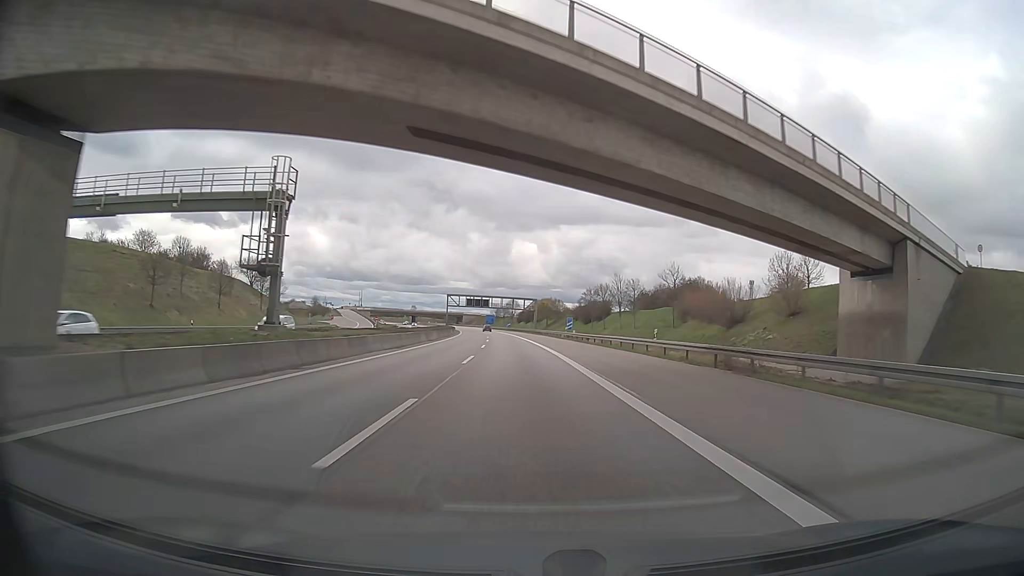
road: motorway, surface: asphalt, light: Day
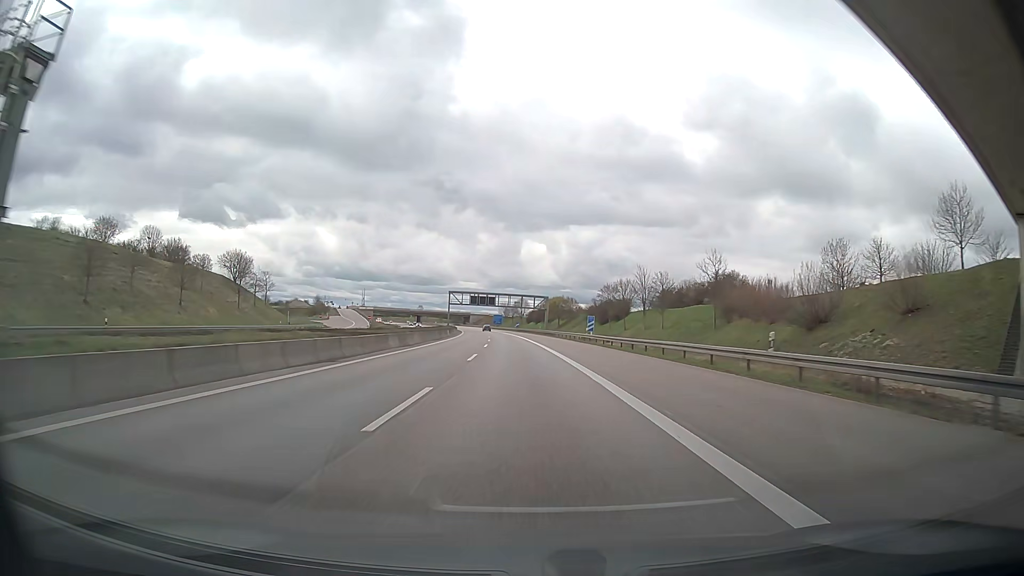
(0.0, +15.8) m; 0°
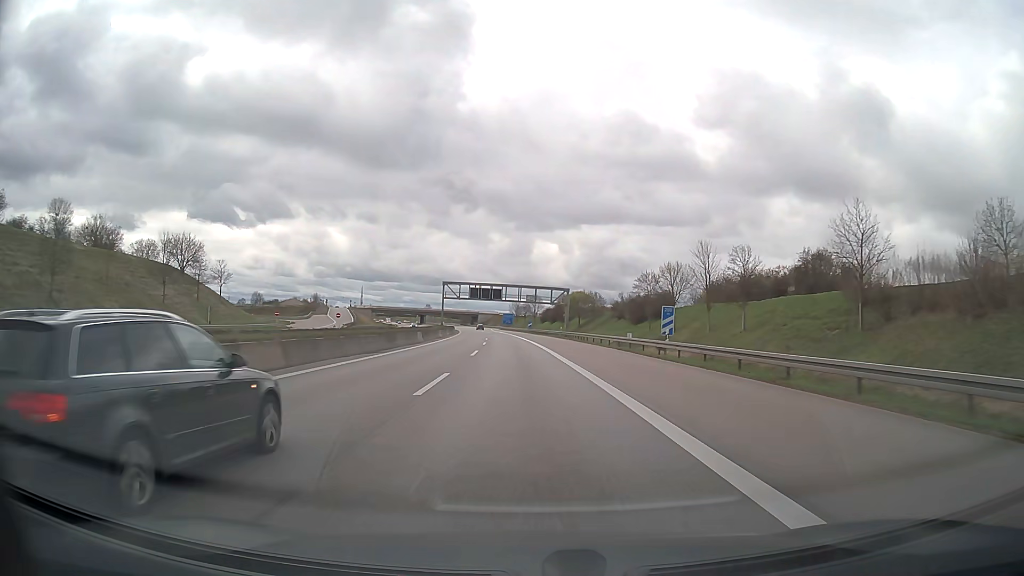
(-0.5, +31.7) m; -1°
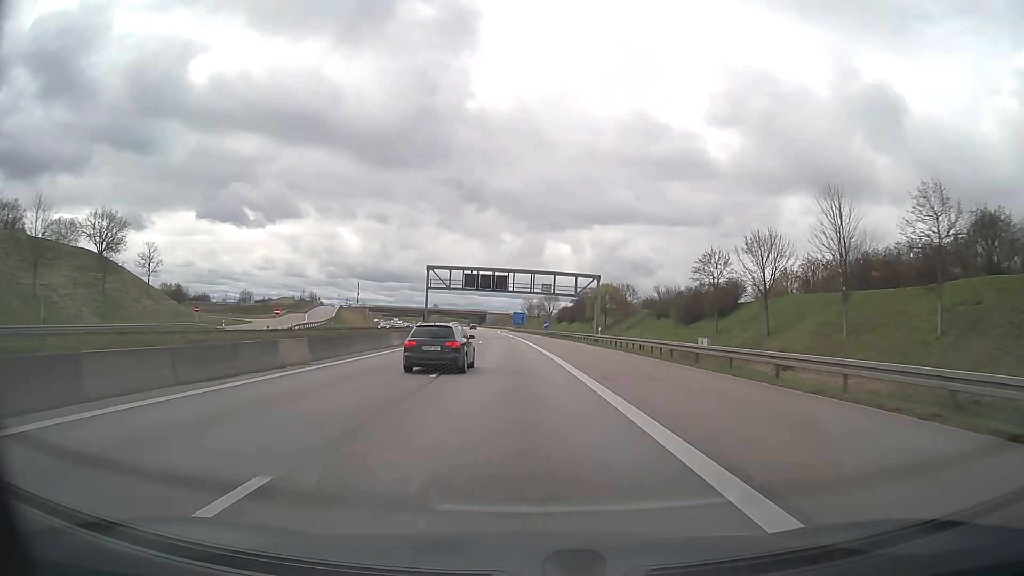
(-0.3, +31.7) m; -1°
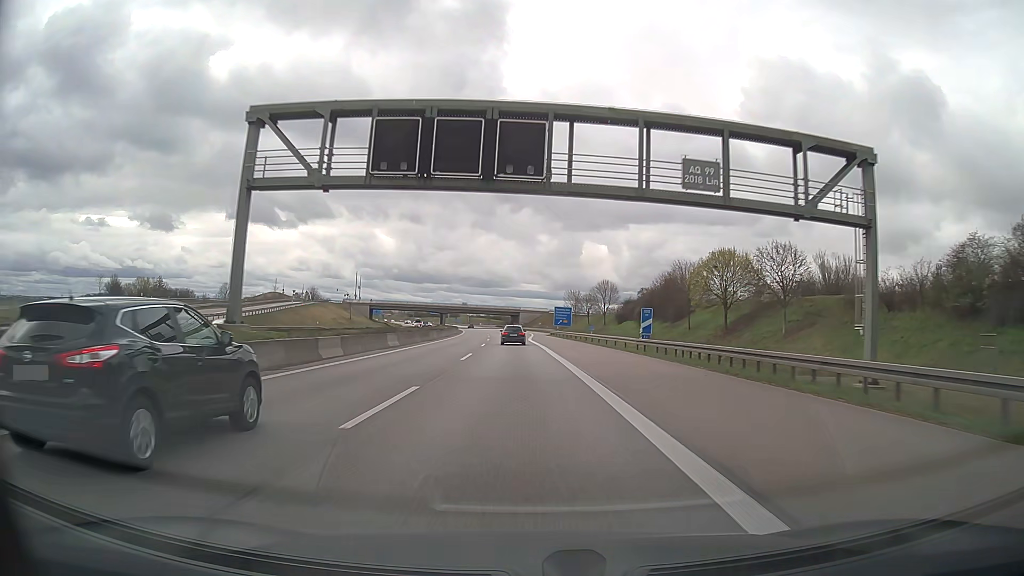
(-1.7, +63.4) m; -3°
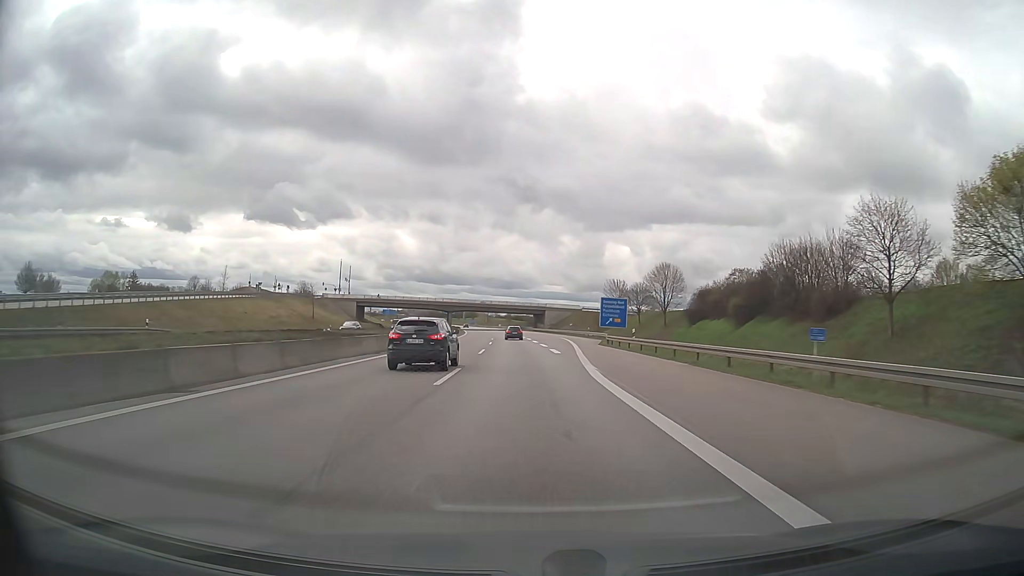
(-1.0, +47.6) m; -2°
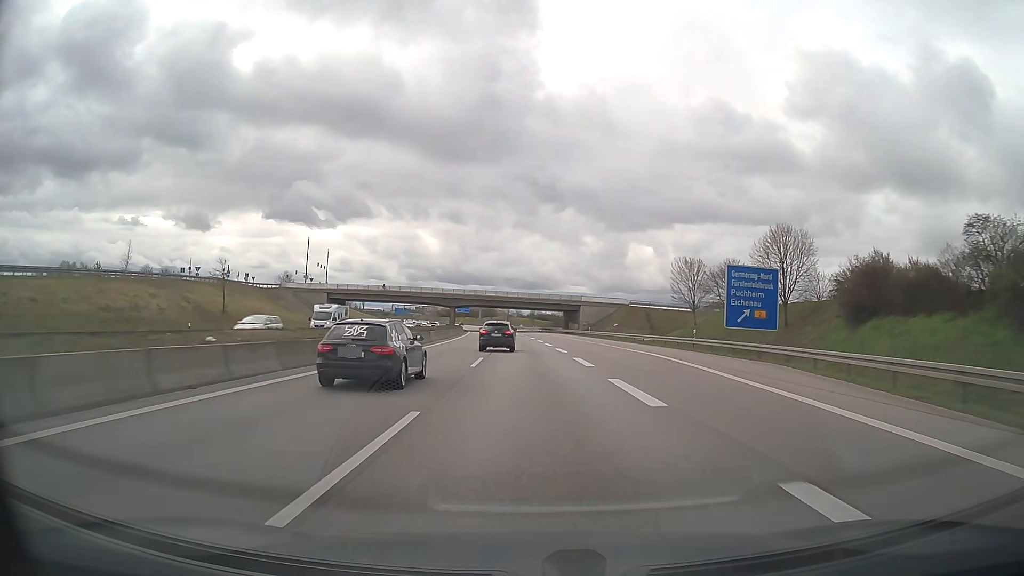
(-0.9, +47.5) m; -2°
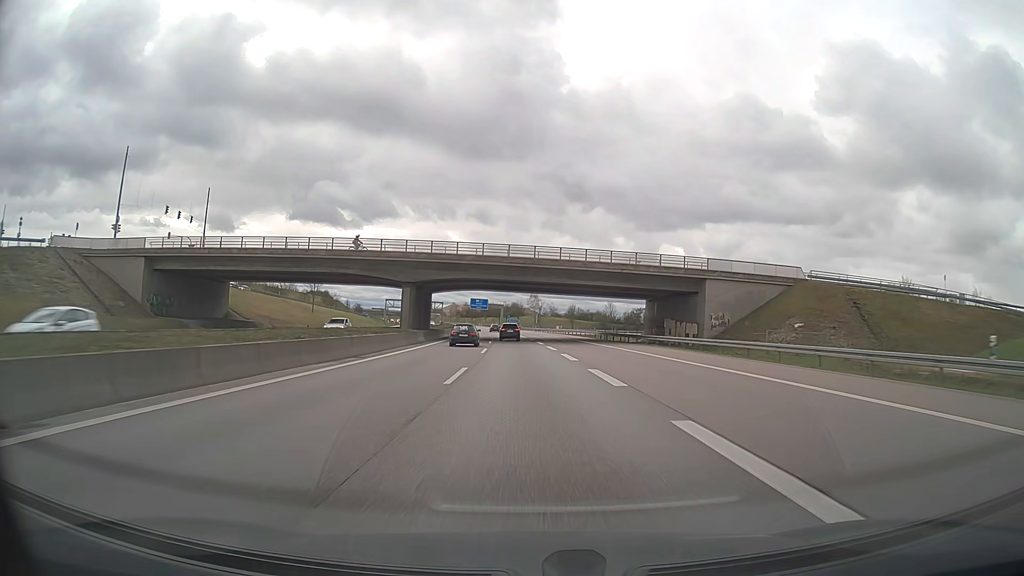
(-1.7, +79.2) m; -3°
(0, +10) (0, +20) (0, +30) (-1, +40) (-1, +50) (-1, +60) (-2, +70) (-2, +80) (-3, +90) (-4, +100) m
